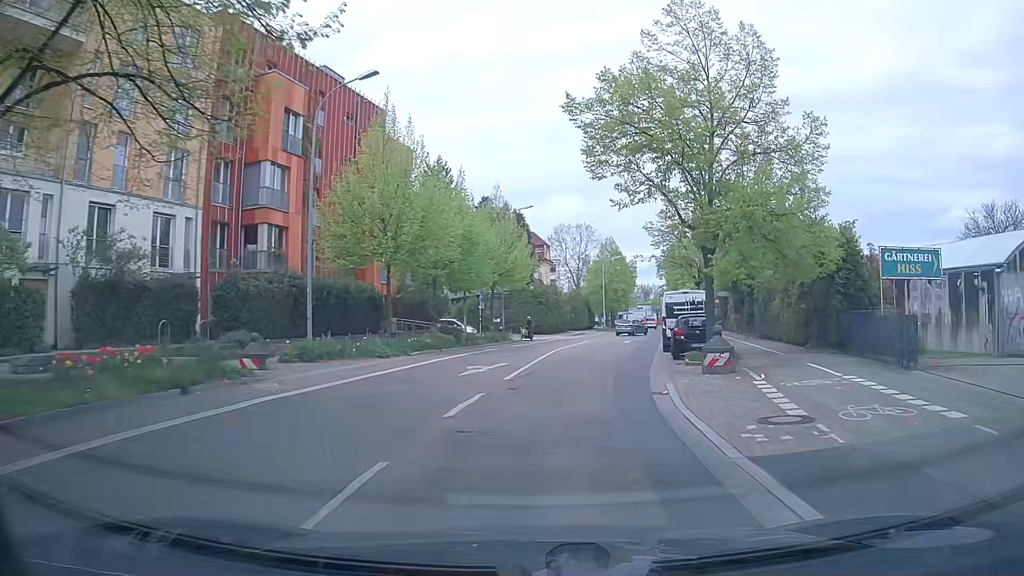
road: secondary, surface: asphalt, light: Day
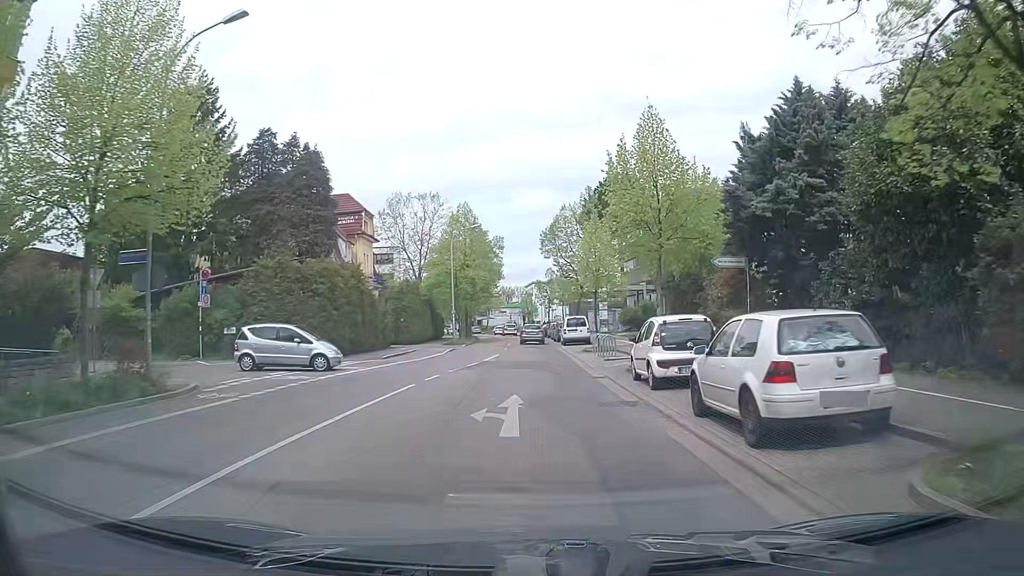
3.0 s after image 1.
(+3.8, +31.5) m; +13°
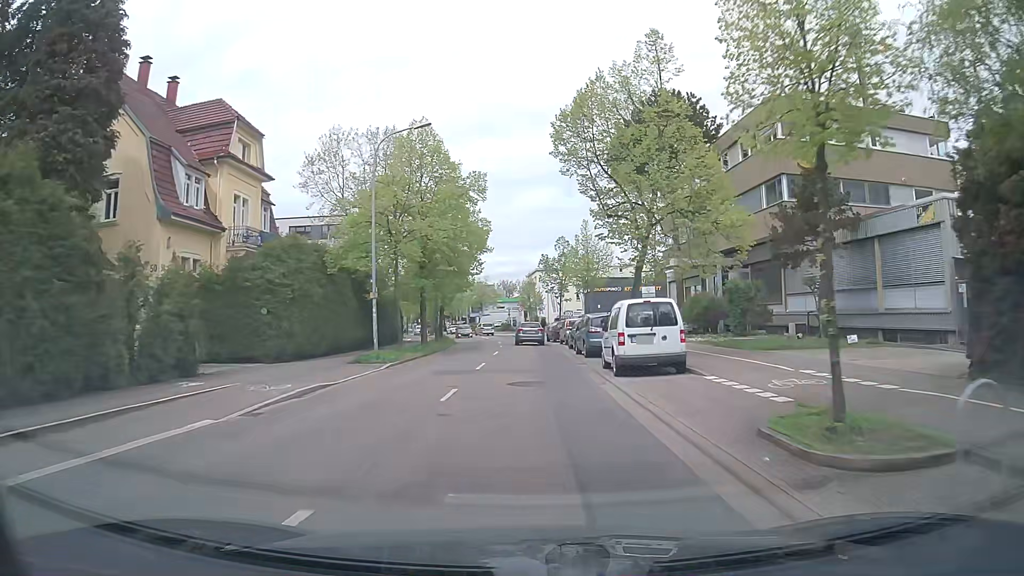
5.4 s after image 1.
(-0.1, +26.7) m; -1°
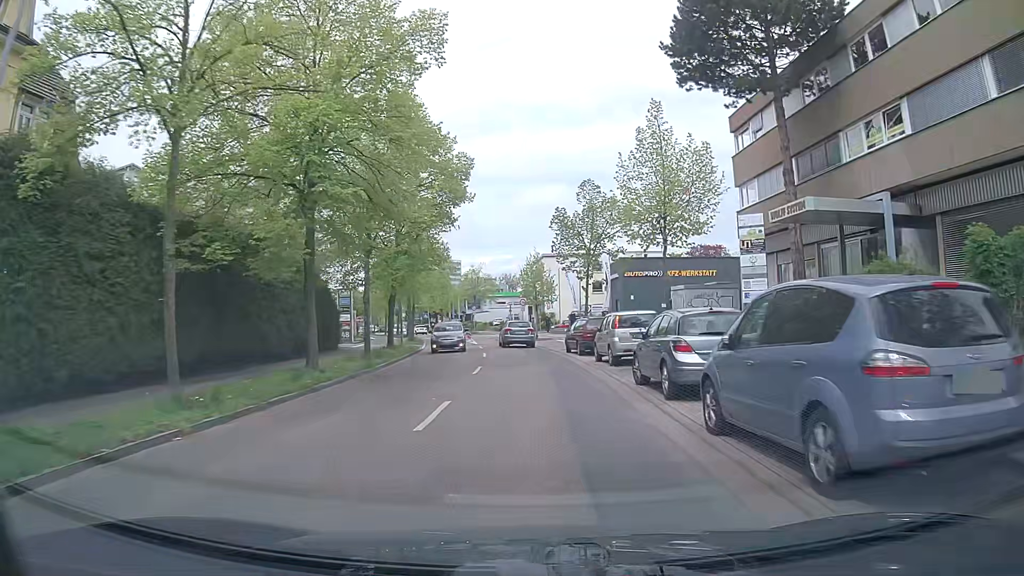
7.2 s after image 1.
(-0.1, +20.4) m; -1°
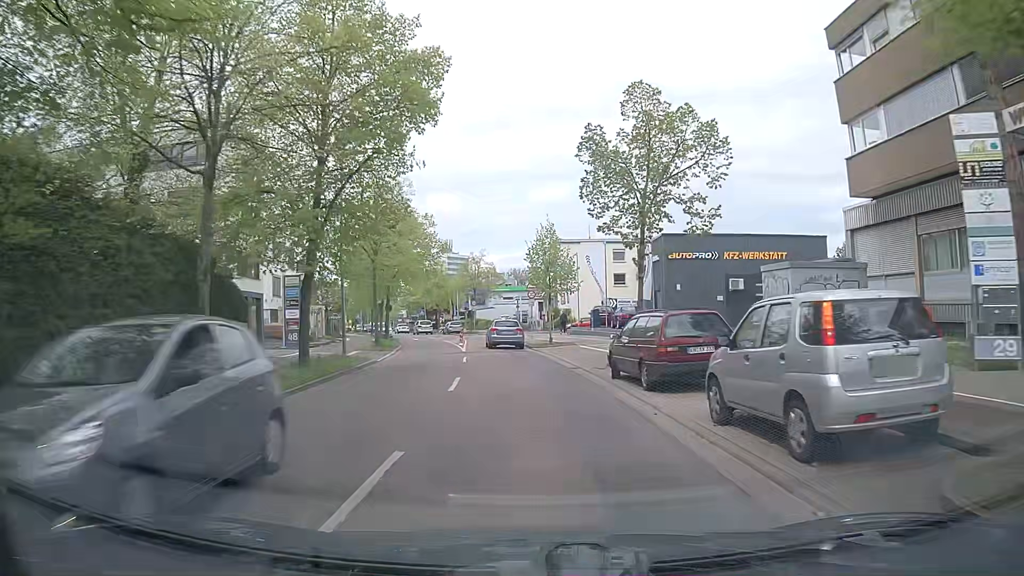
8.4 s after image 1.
(0.0, +13.4) m; -1°
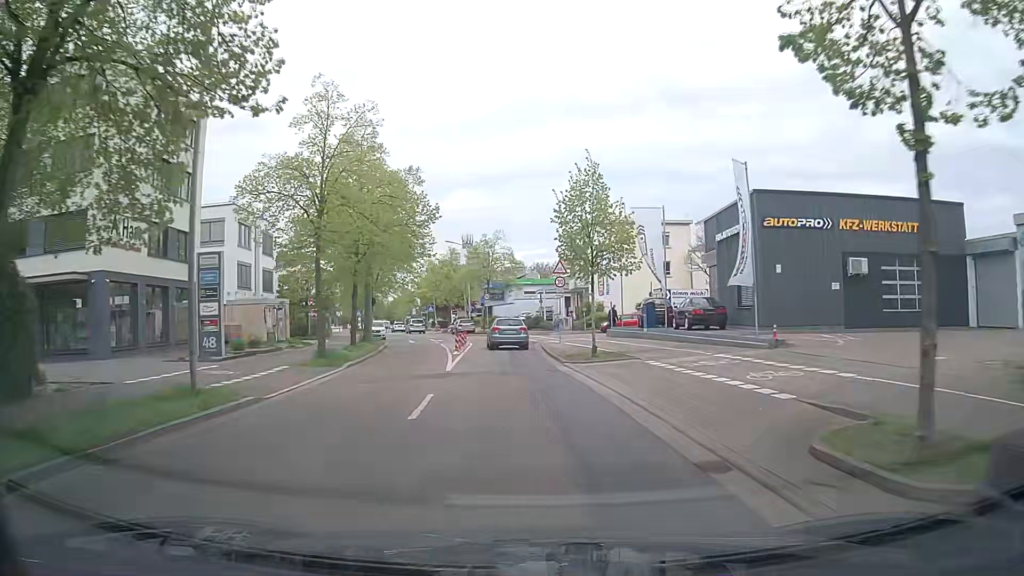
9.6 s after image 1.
(-0.1, +12.9) m; -1°
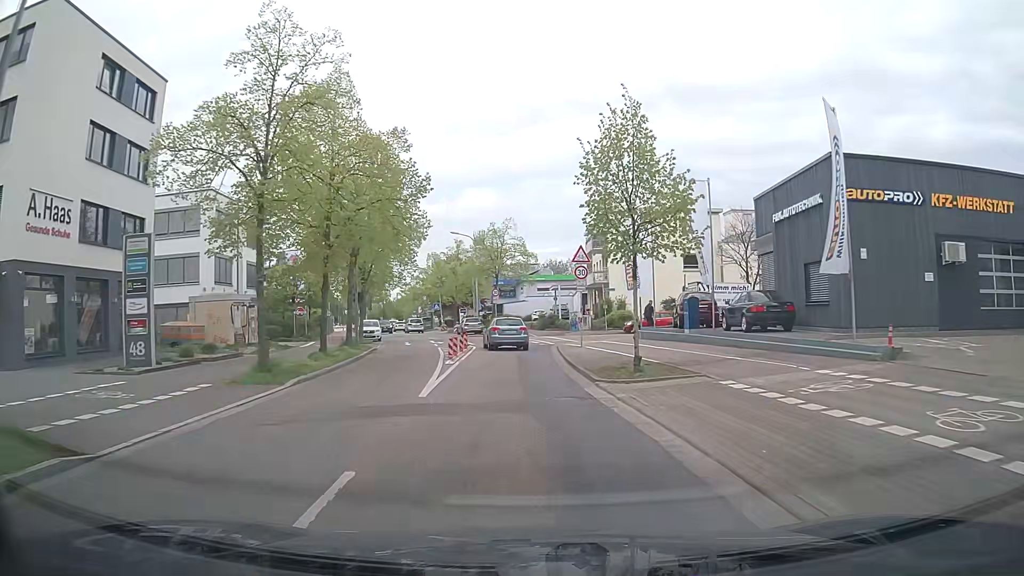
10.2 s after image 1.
(-0.1, +6.2) m; -1°
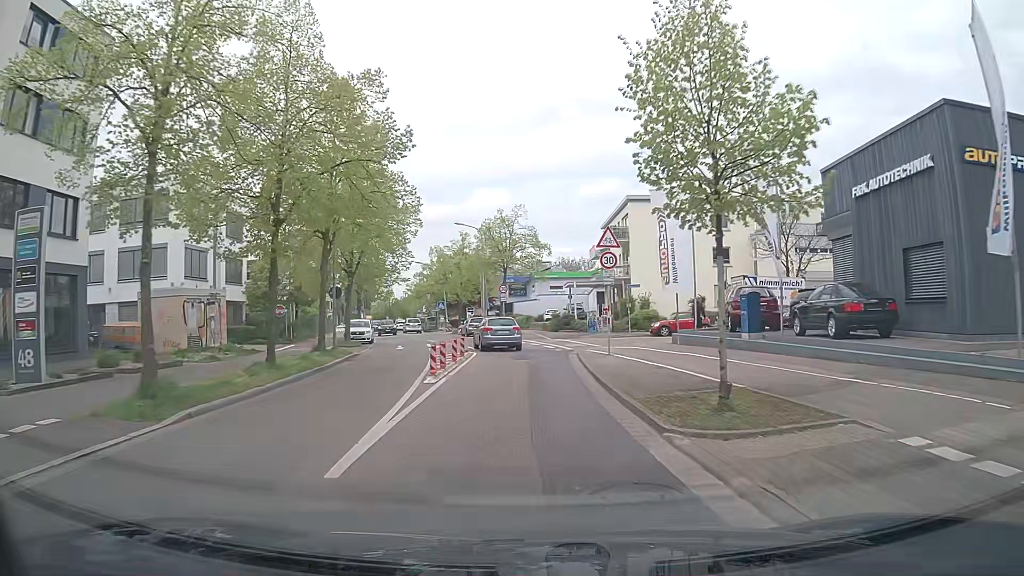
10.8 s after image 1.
(0.0, +6.0) m; -2°
(0, +10) (0, +20) (-1, +30) (-3, +40) (-6, +49) (-8, +59) (-11, +69) (-13, +78) (-16, +88) (-18, +98) m
